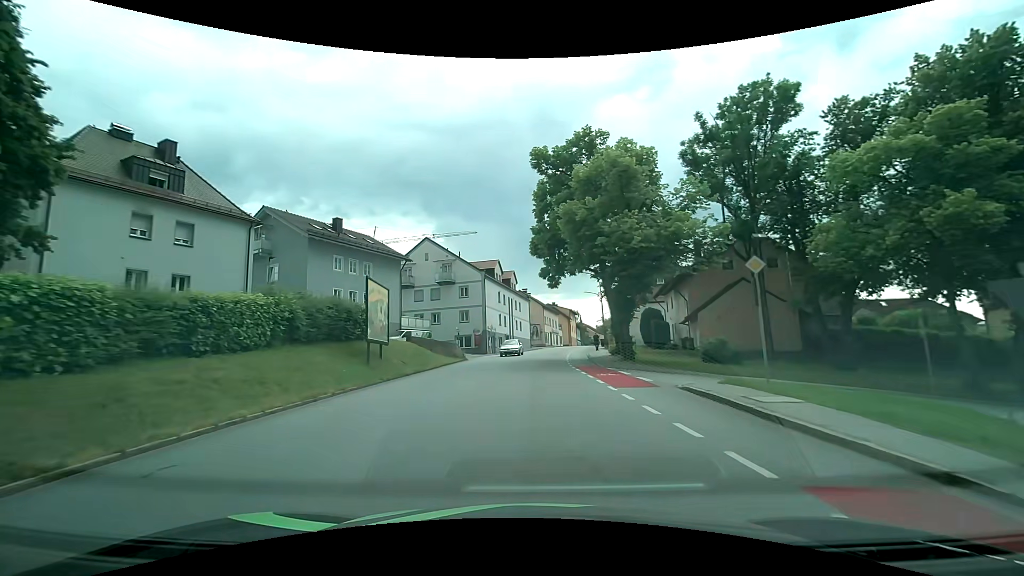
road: tertiary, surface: asphalt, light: Day
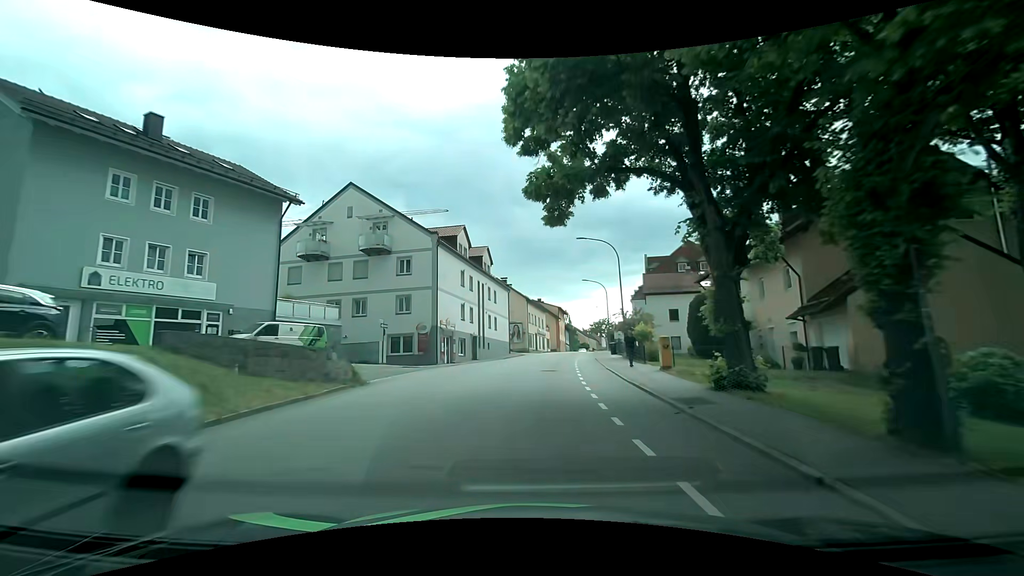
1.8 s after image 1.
(+0.2, +21.2) m; +2°
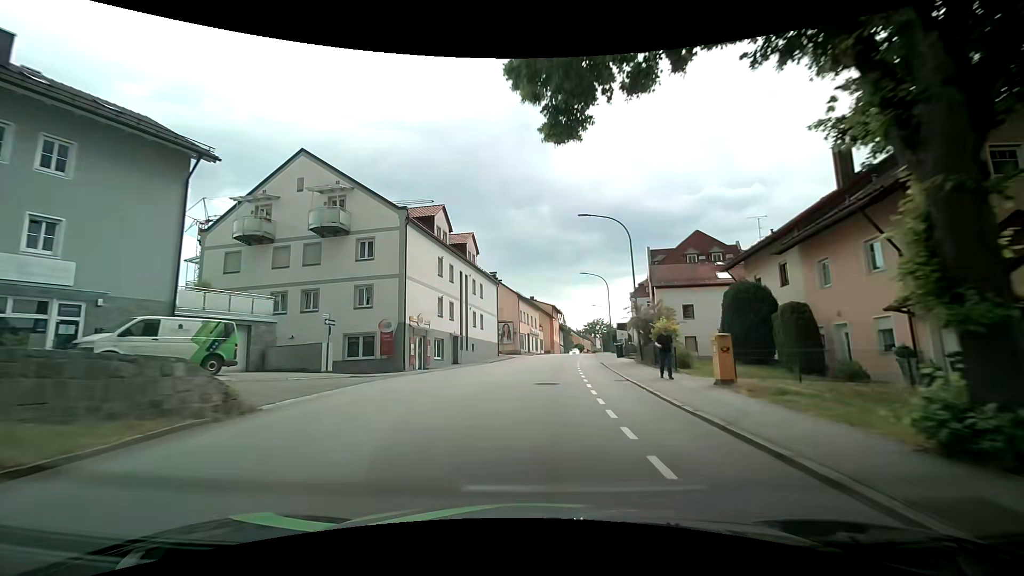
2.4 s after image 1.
(0.0, +7.1) m; +1°
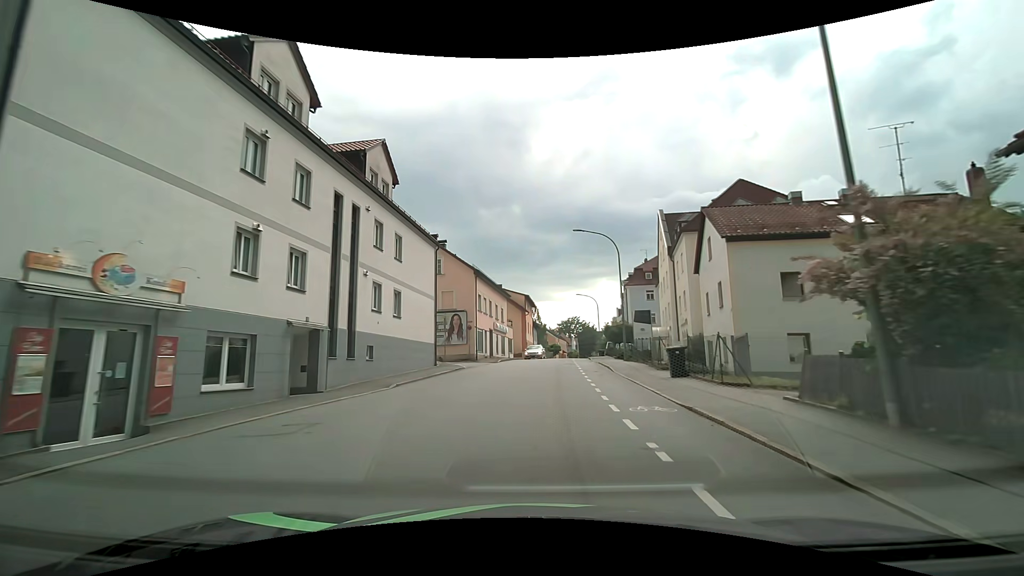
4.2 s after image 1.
(+0.6, +21.3) m; +4°
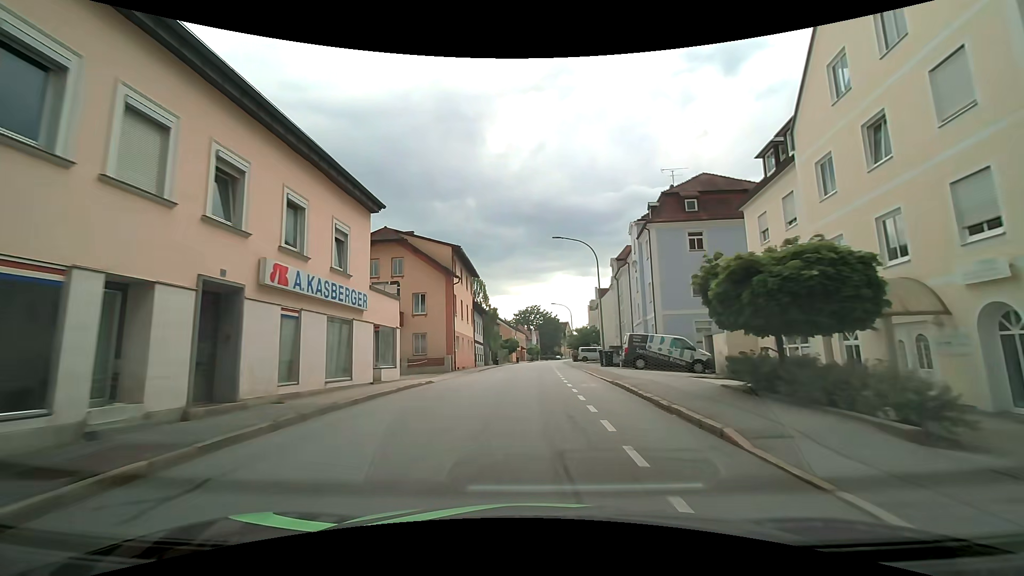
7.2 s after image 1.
(+1.6, +36.1) m; +5°
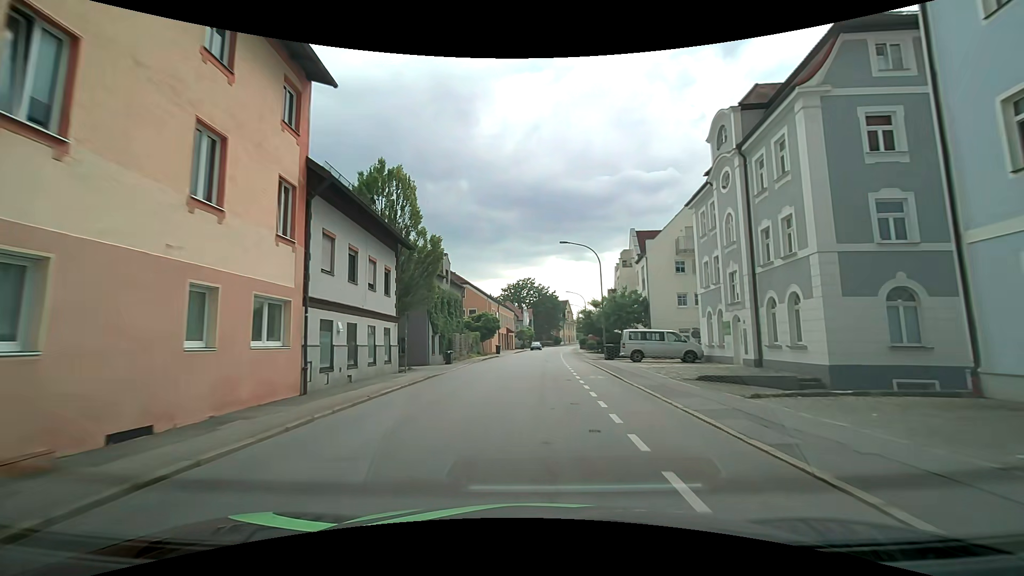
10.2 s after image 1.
(+0.3, +37.8) m; +1°
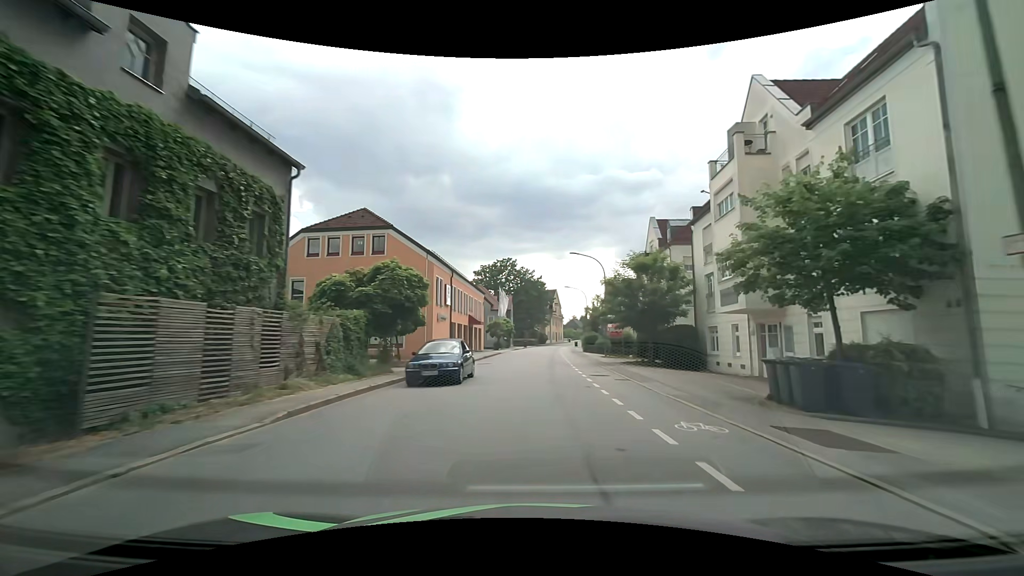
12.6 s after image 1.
(-0.2, +31.6) m; +2°
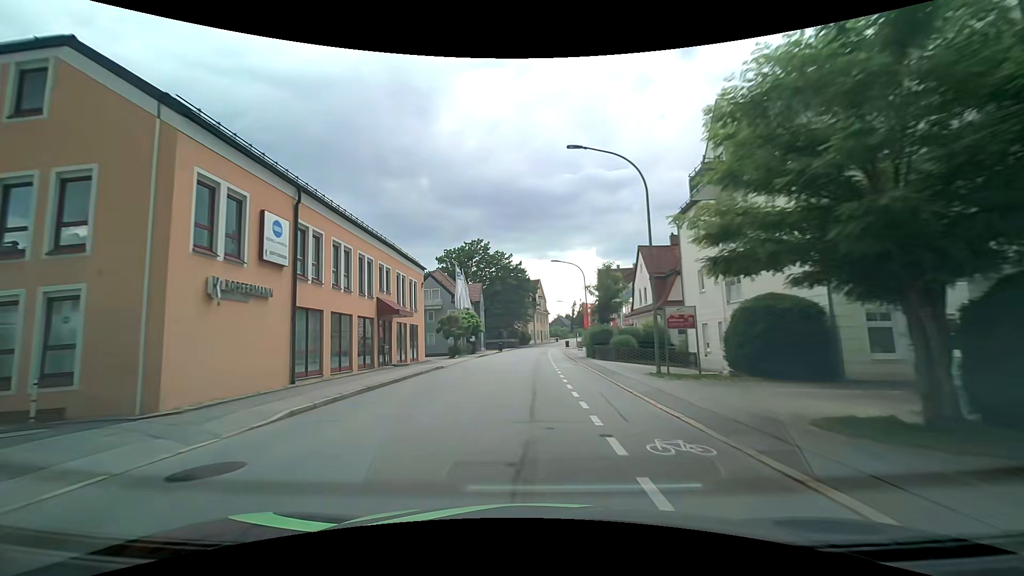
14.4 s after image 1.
(+1.0, +23.3) m; +2°
(0, +10) (0, +20) (0, +30) (0, +40) (0, +50) (0, +60) (+1, +70) (+1, +80) (+3, +90) (+5, +100) m
